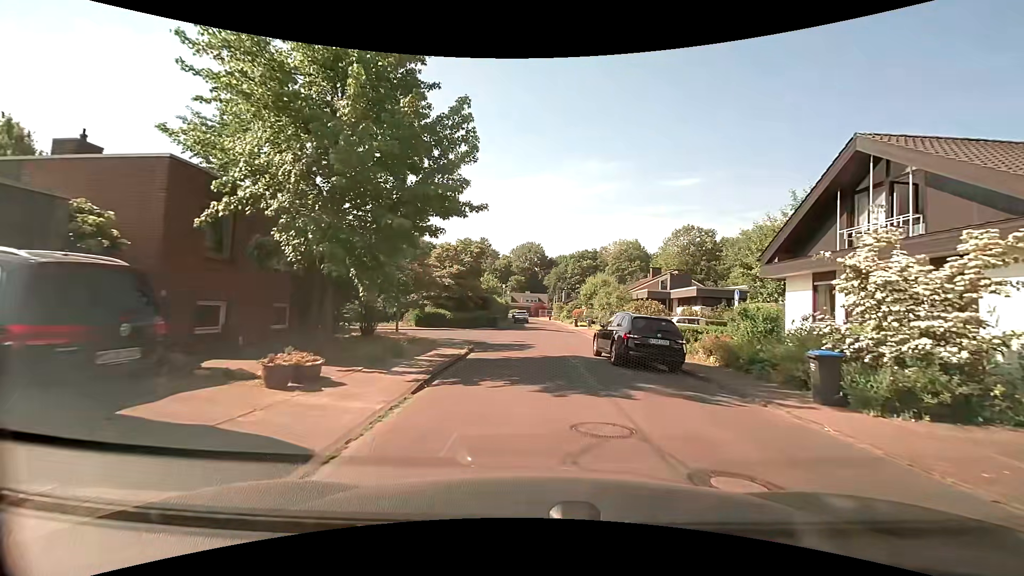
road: residential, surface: asphalt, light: Day
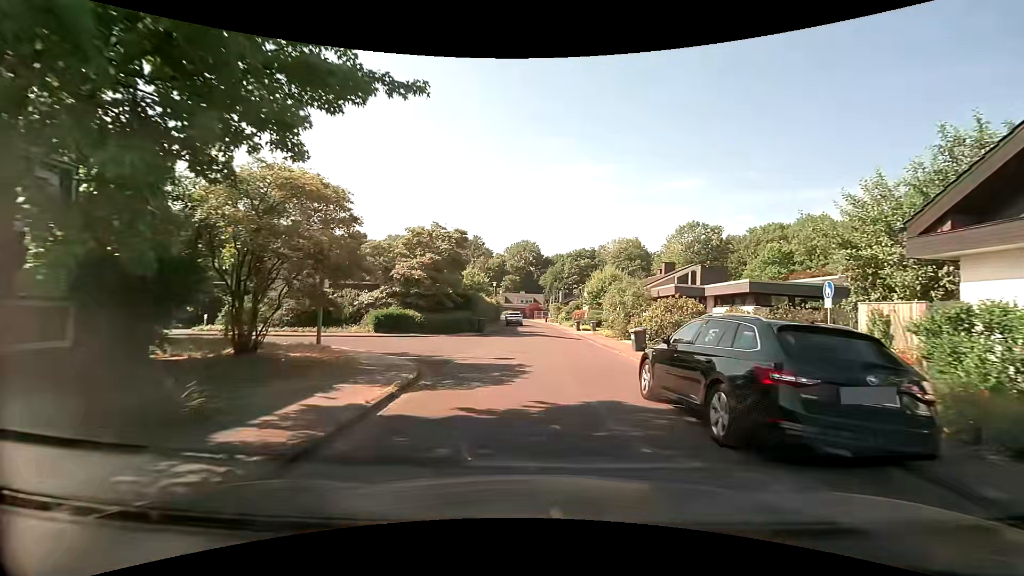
(+0.1, +8.0) m; +1°
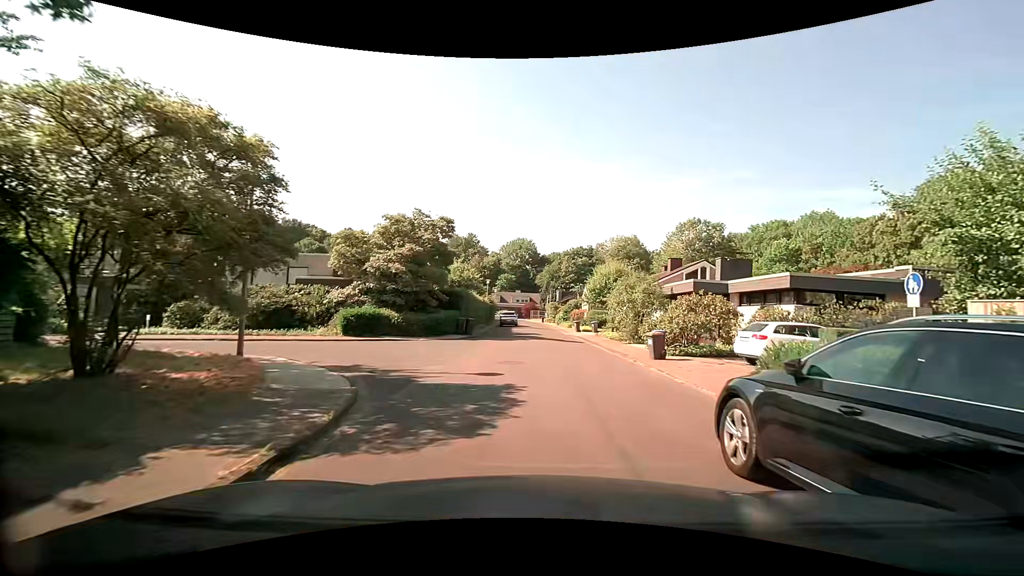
(0.0, +3.9) m; -1°
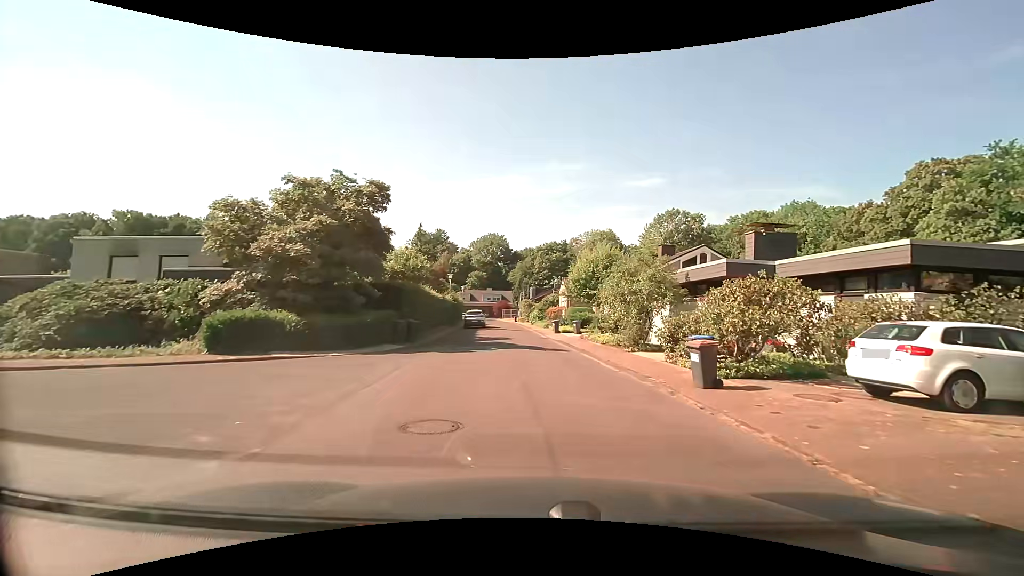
(+0.3, +7.5) m; +5°
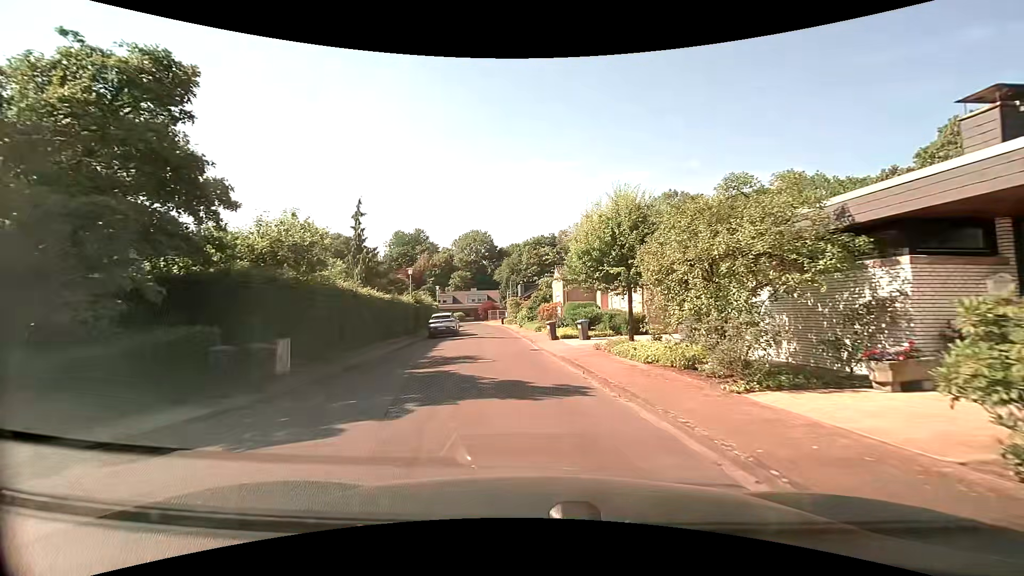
(0.0, +10.9) m; 0°
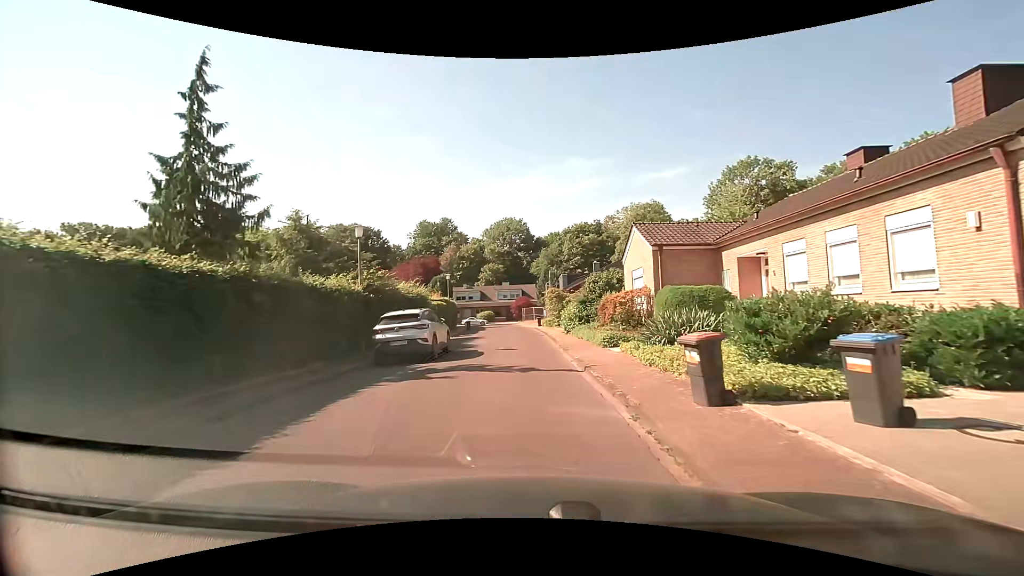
(-0.8, +17.7) m; -5°
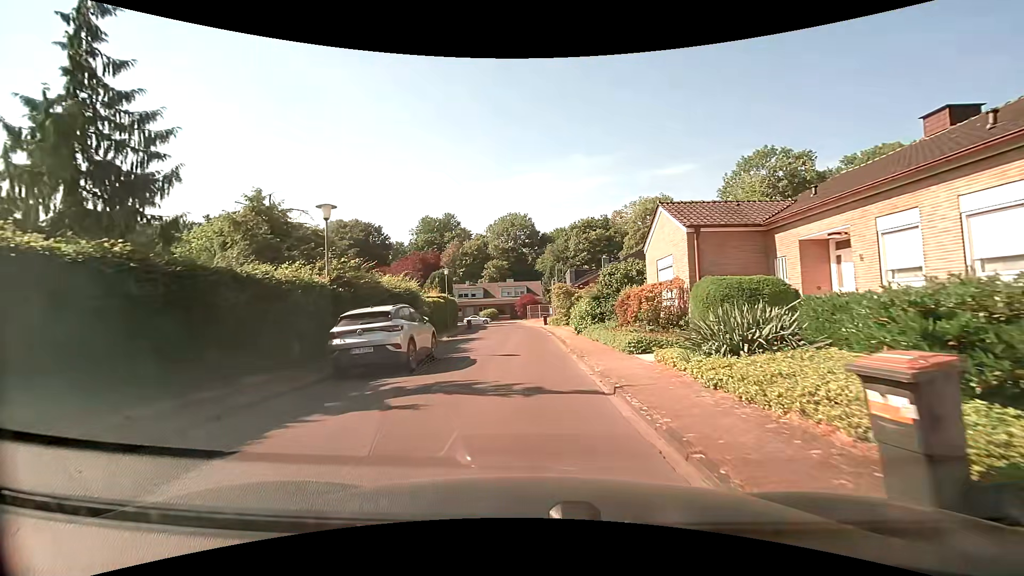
(0.0, +3.5) m; -1°
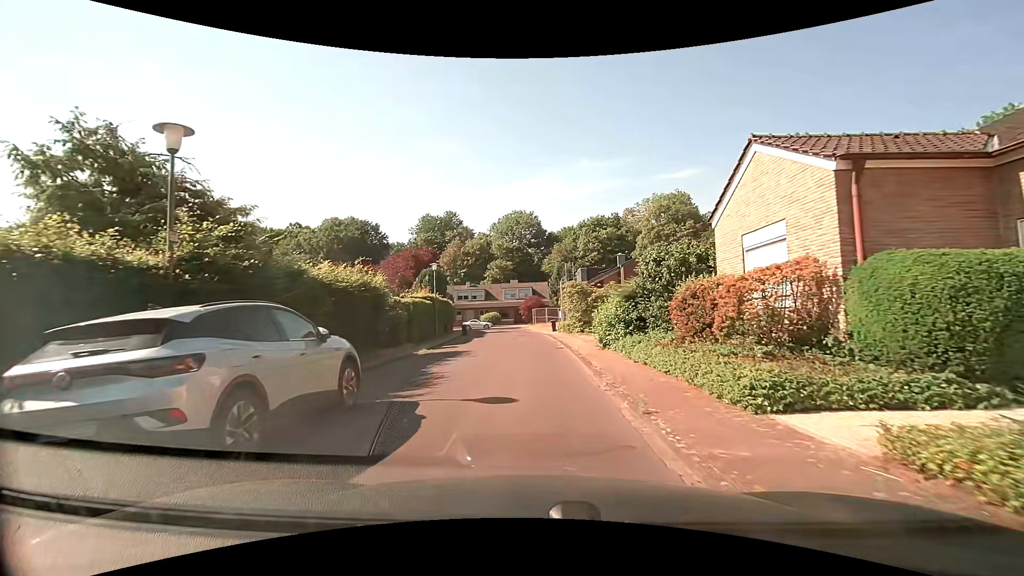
(0.0, +7.1) m; -1°
(0, +10) (0, +20) (0, +30) (-1, +40) (-2, +50) (-3, +60) (-11, +66) (-21, +66) (-31, +67) (-41, +68) m
